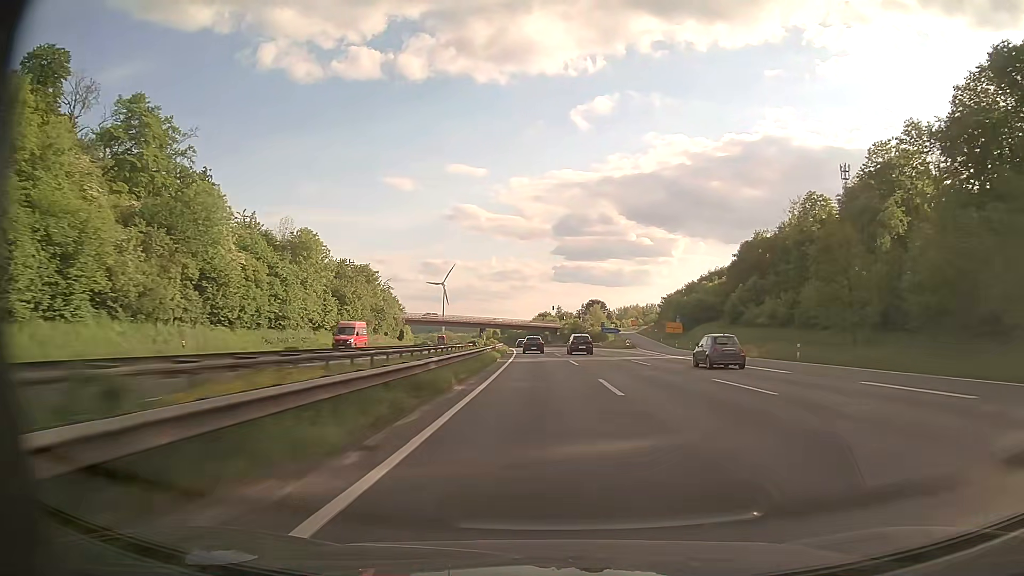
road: motorway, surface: asphalt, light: Day
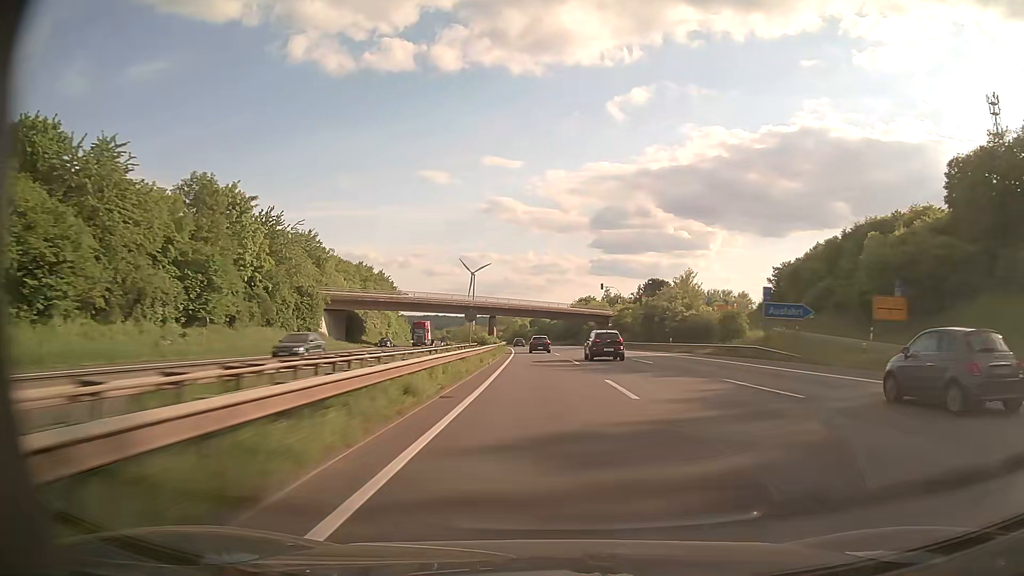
(-2.0, +72.6) m; -3°
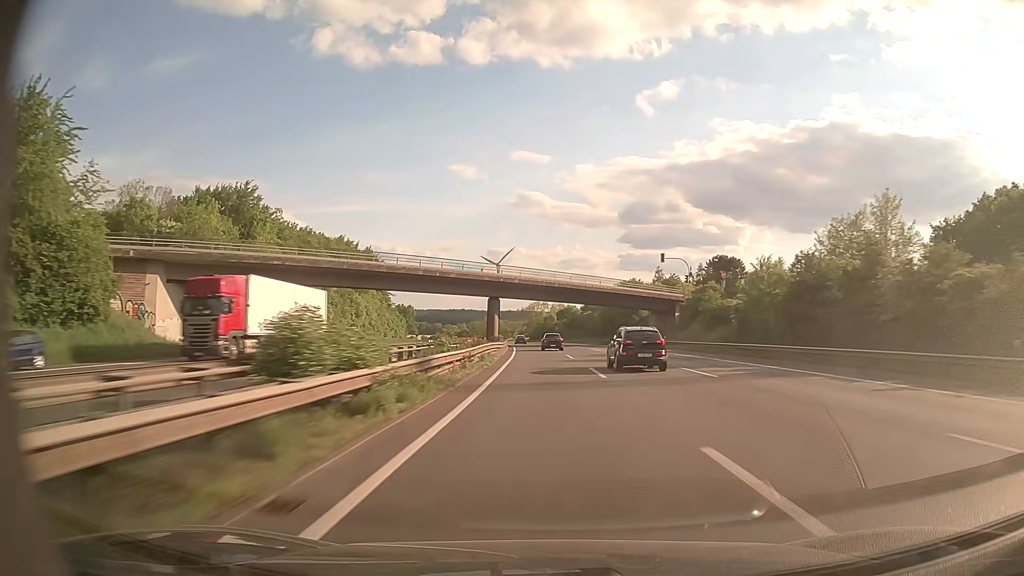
(-0.9, +47.7) m; -2°
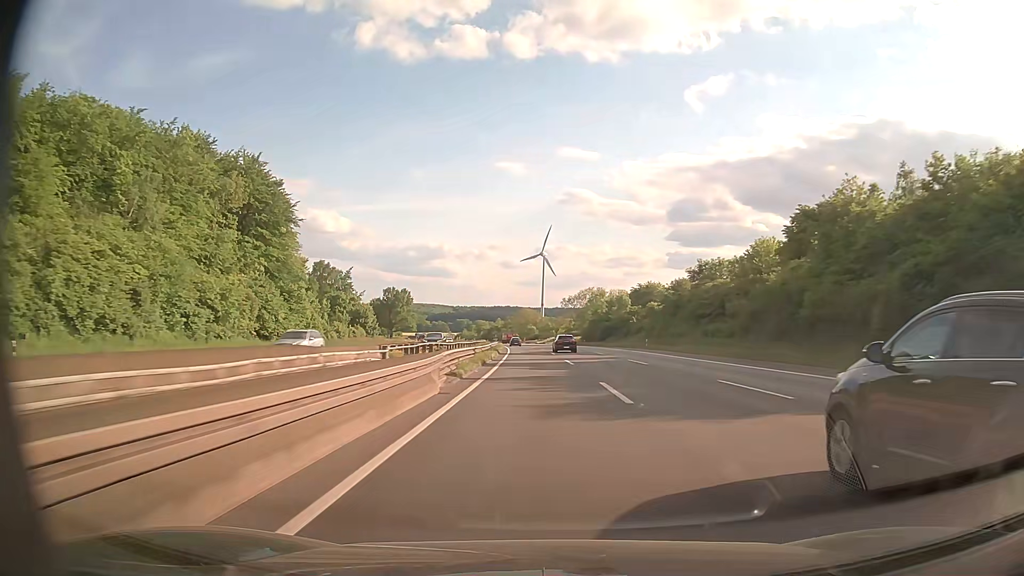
(-3.3, +95.4) m; -4°
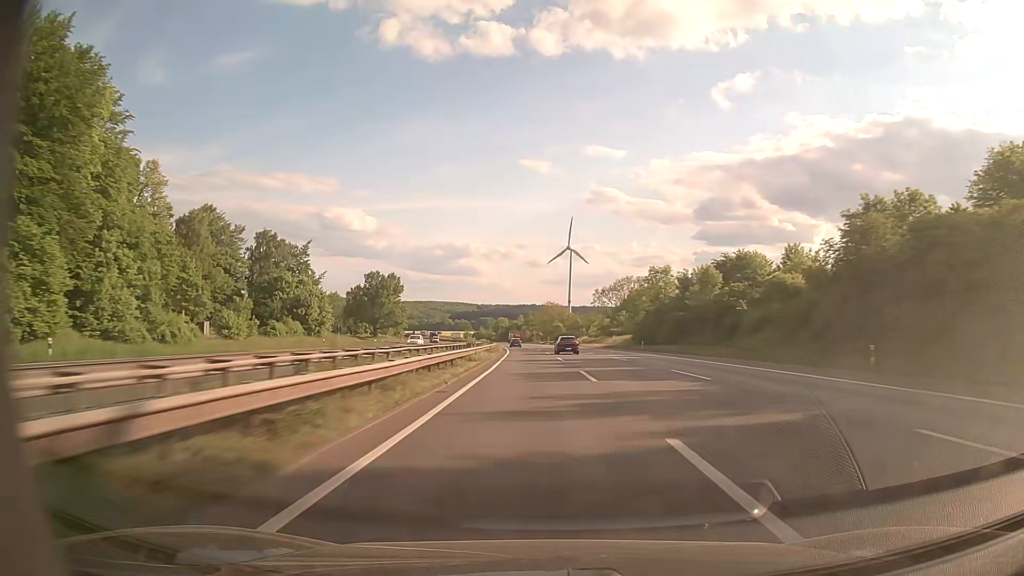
(-1.0, +47.7) m; -2°
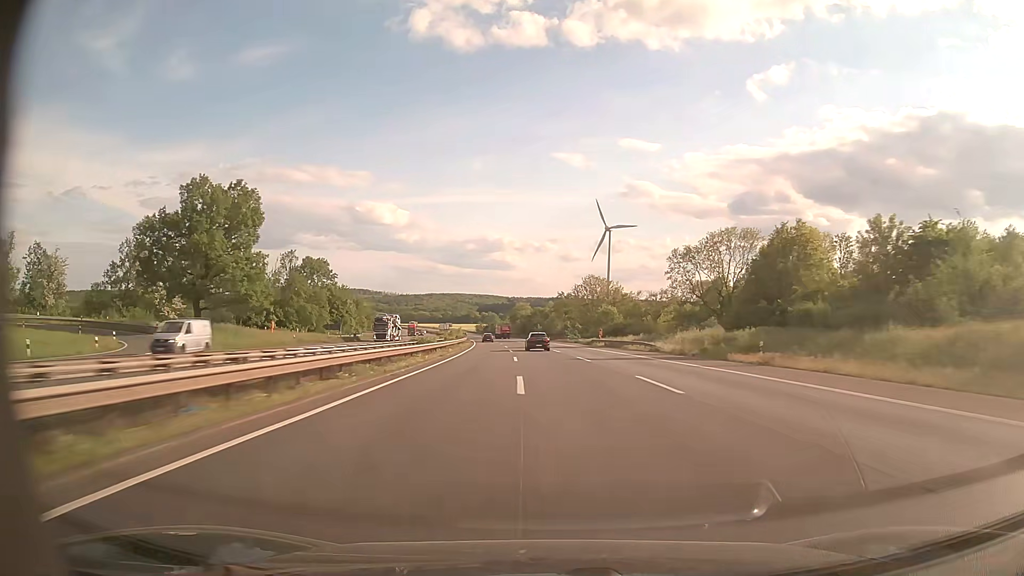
(-2.2, +95.0) m; -3°
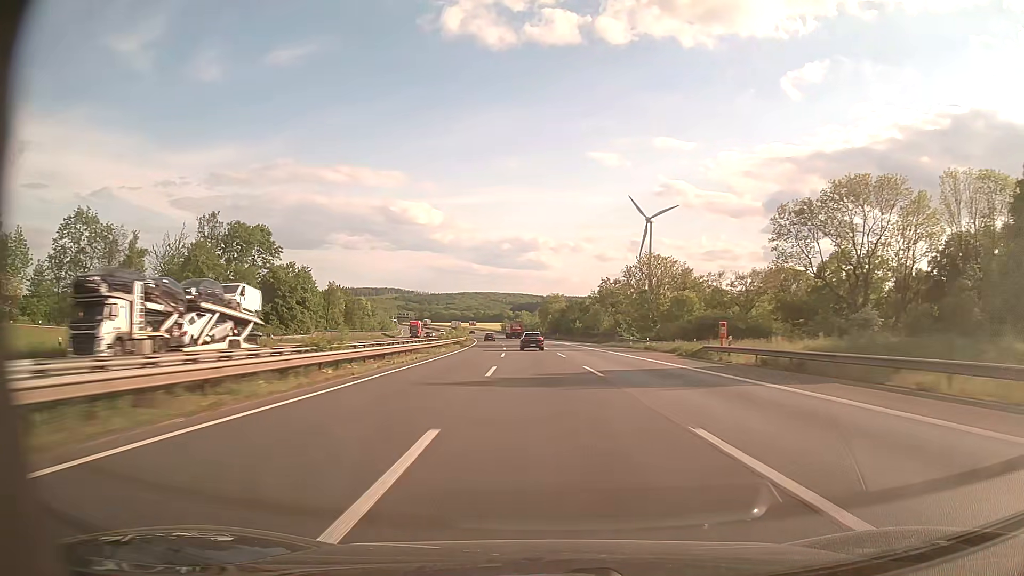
(-1.0, +47.3) m; -3°
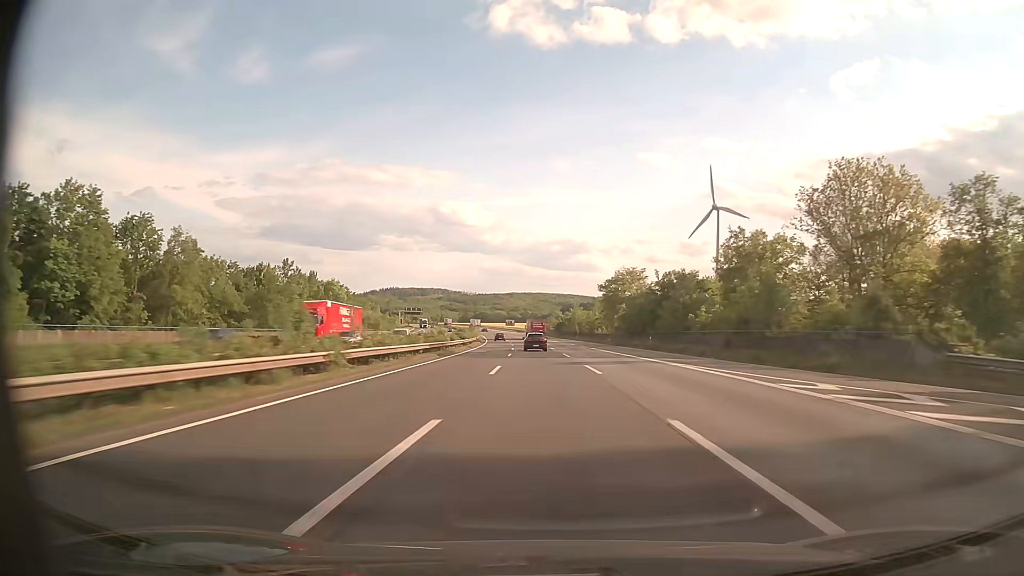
(-2.9, +70.5) m; -4°
(0, +10) (0, +20) (0, +30) (-1, +40) (-1, +50) (-1, +60) (-2, +70) (-3, +80) (-3, +90) (-4, +100) m
